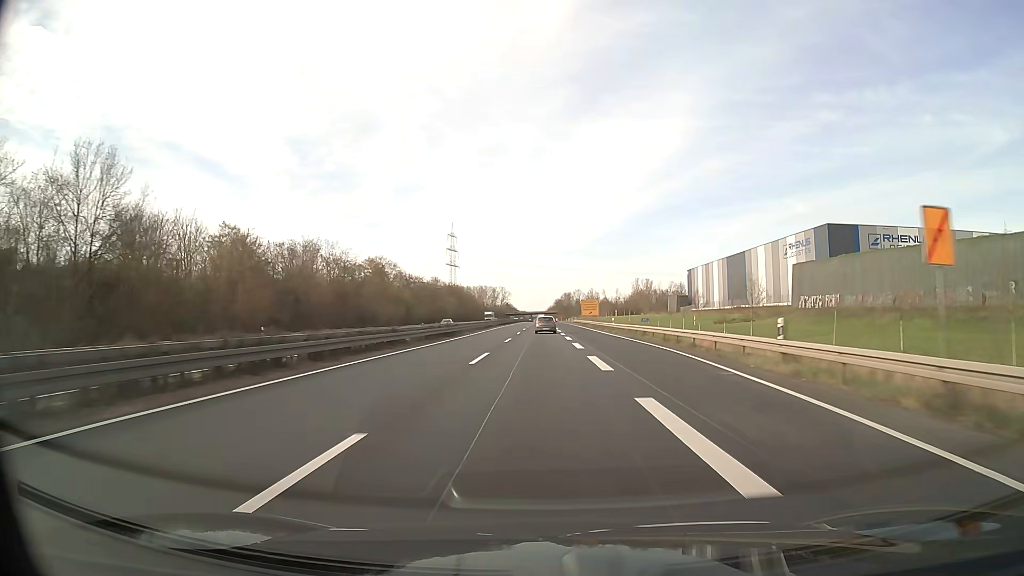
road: trunk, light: Day
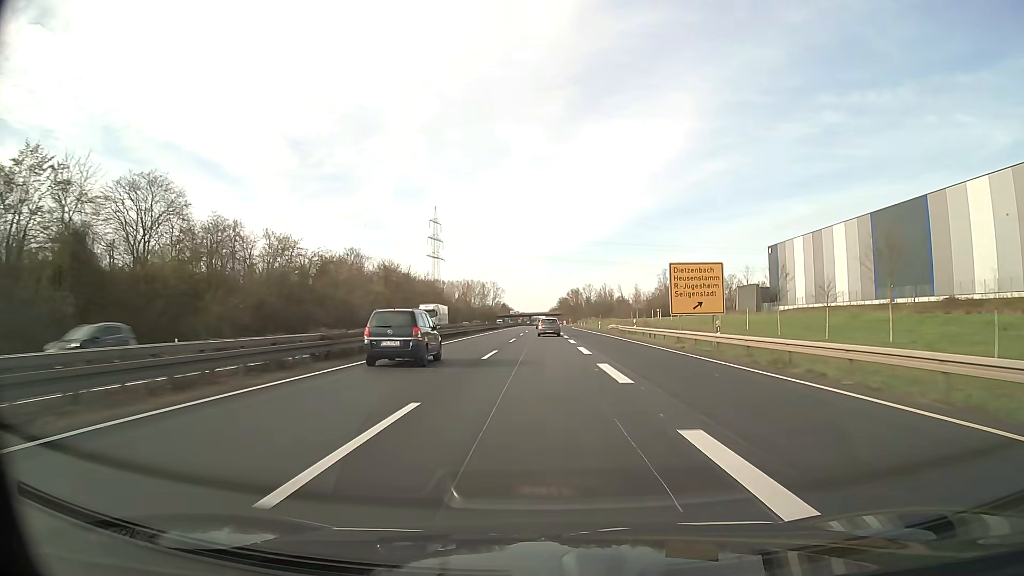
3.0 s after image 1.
(0.0, +87.0) m; 0°
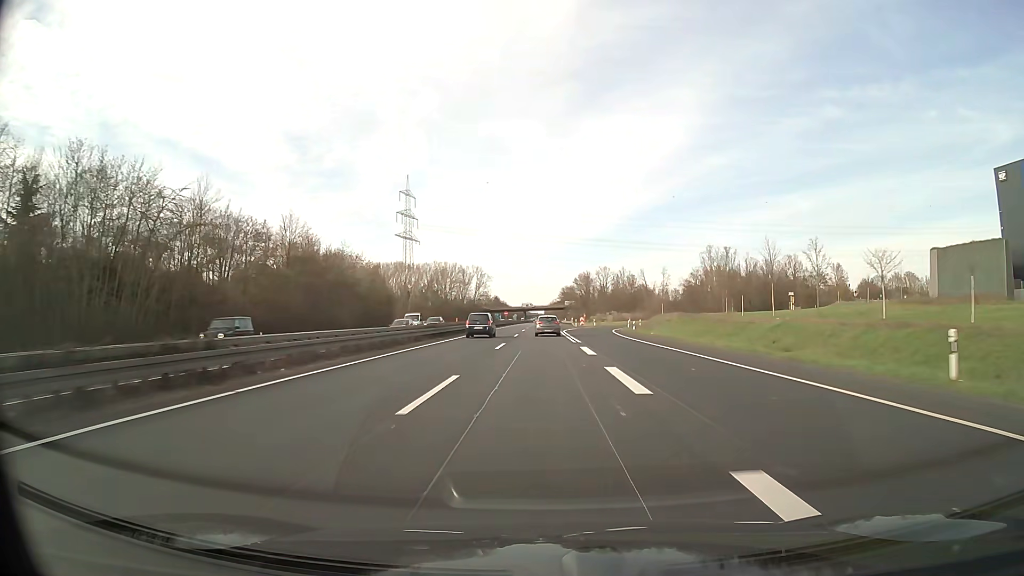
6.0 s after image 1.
(+0.1, +86.5) m; 0°
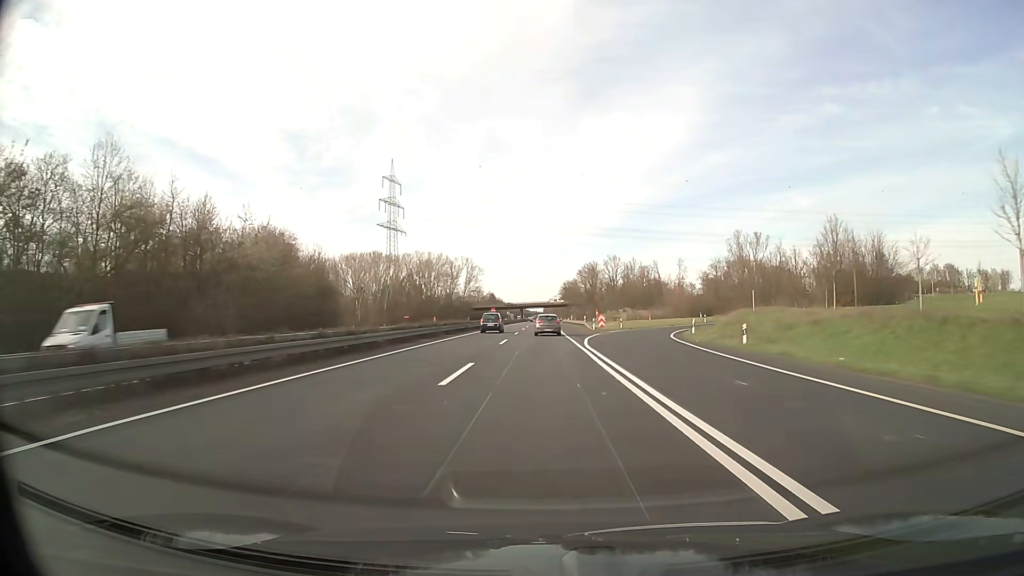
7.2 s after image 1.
(+0.1, +34.2) m; 0°
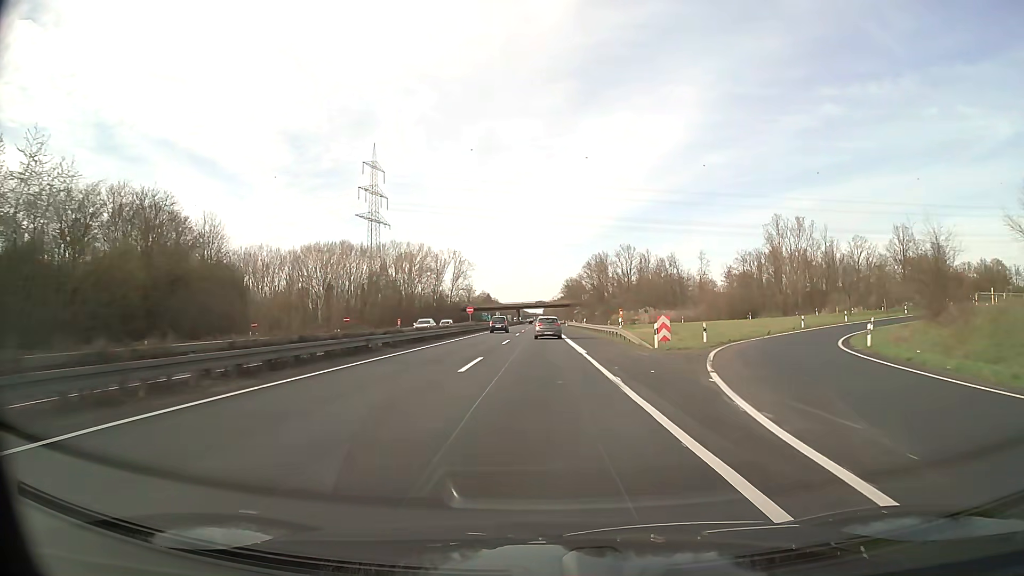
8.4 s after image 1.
(0.0, +33.9) m; 0°
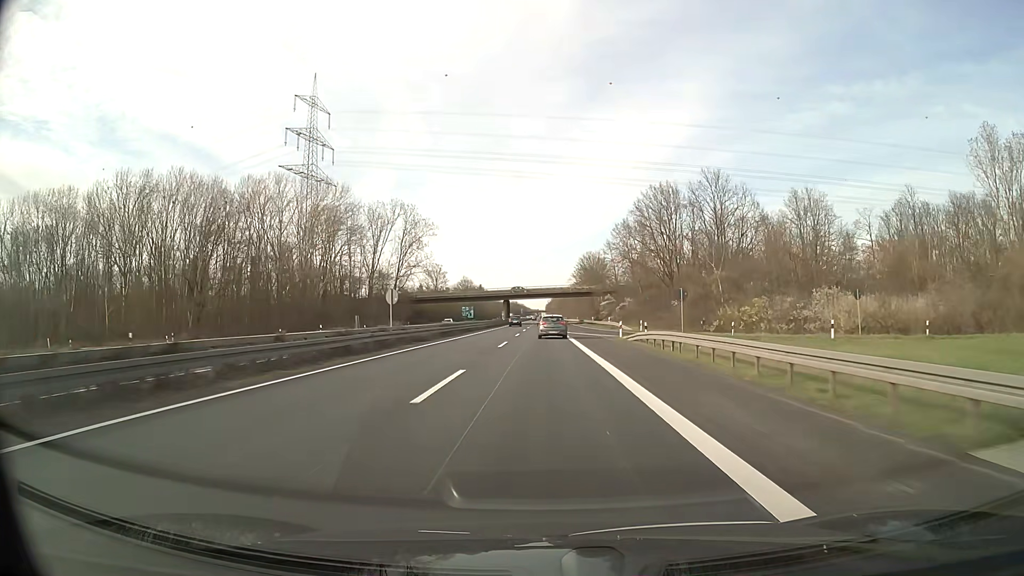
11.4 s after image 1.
(-0.1, +83.7) m; 0°
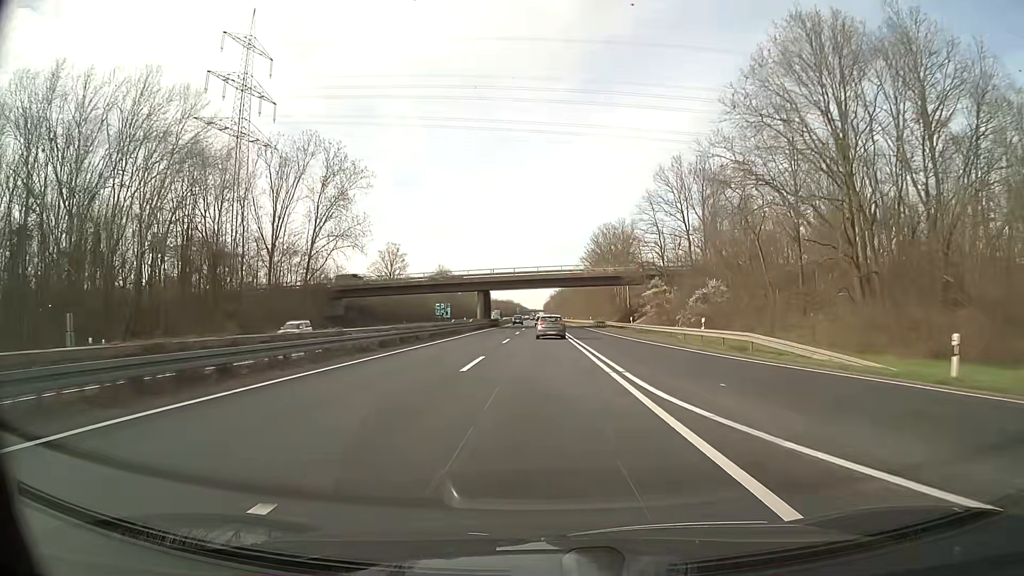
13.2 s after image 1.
(+0.1, +49.7) m; 0°
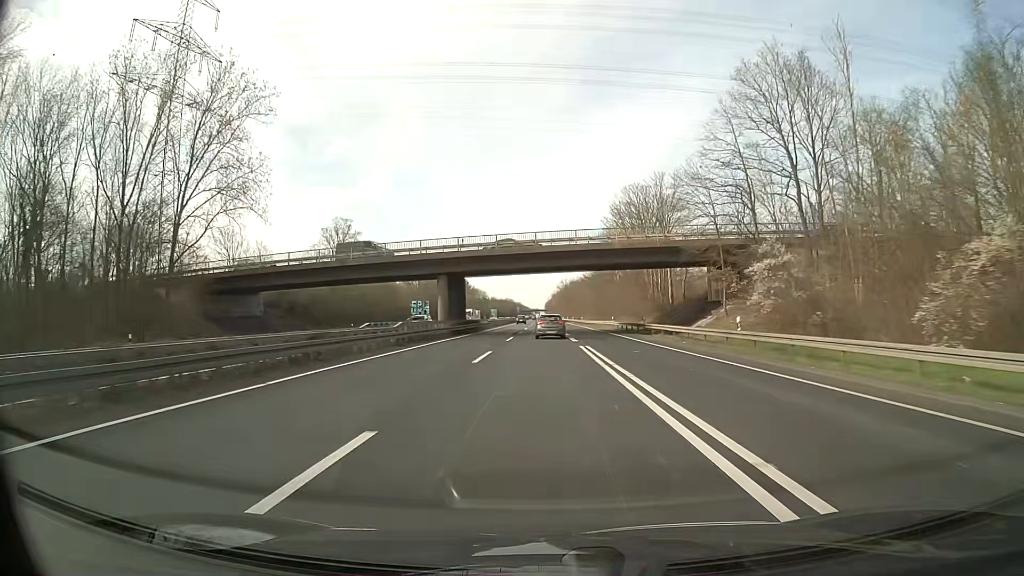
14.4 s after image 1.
(0.0, +32.9) m; 0°
(0, +10) (0, +20) (0, +30) (0, +40) (0, +50) (0, +60) (0, +70) (0, +80) (0, +90) (0, +100) m
